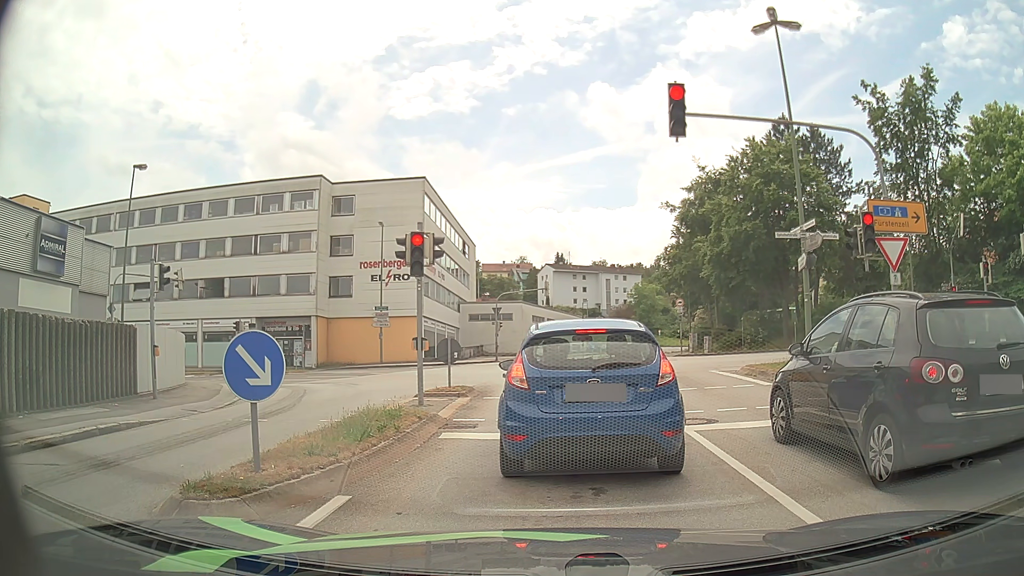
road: tertiary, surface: asphalt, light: Day
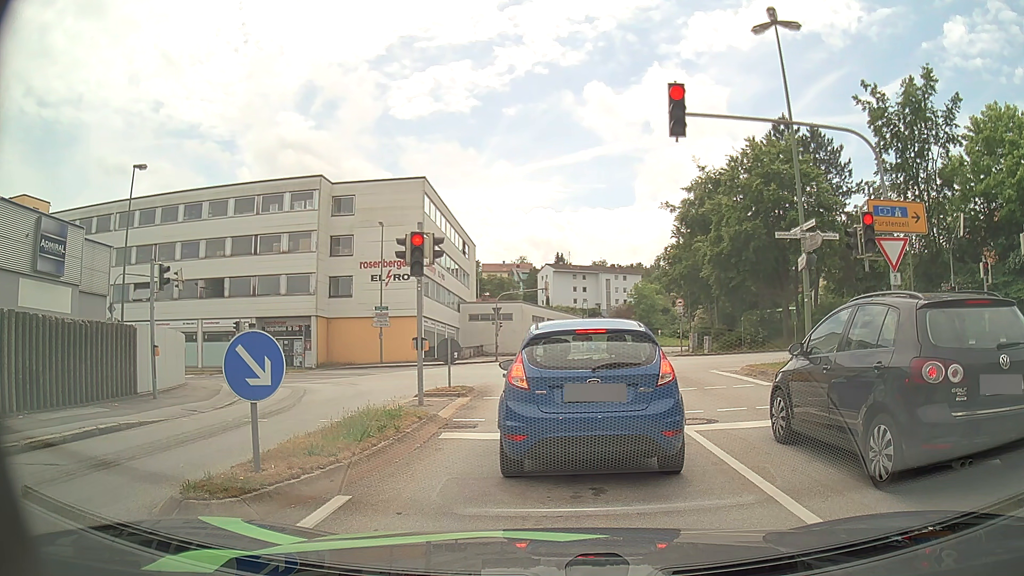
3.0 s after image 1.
(0.0, 0.0) m; 0°
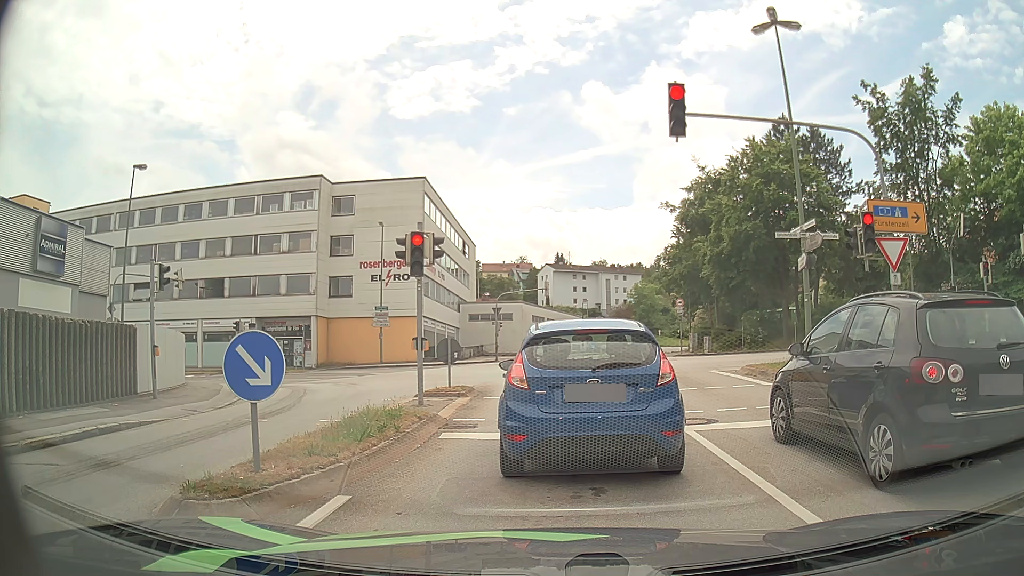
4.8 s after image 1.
(0.0, 0.0) m; 0°
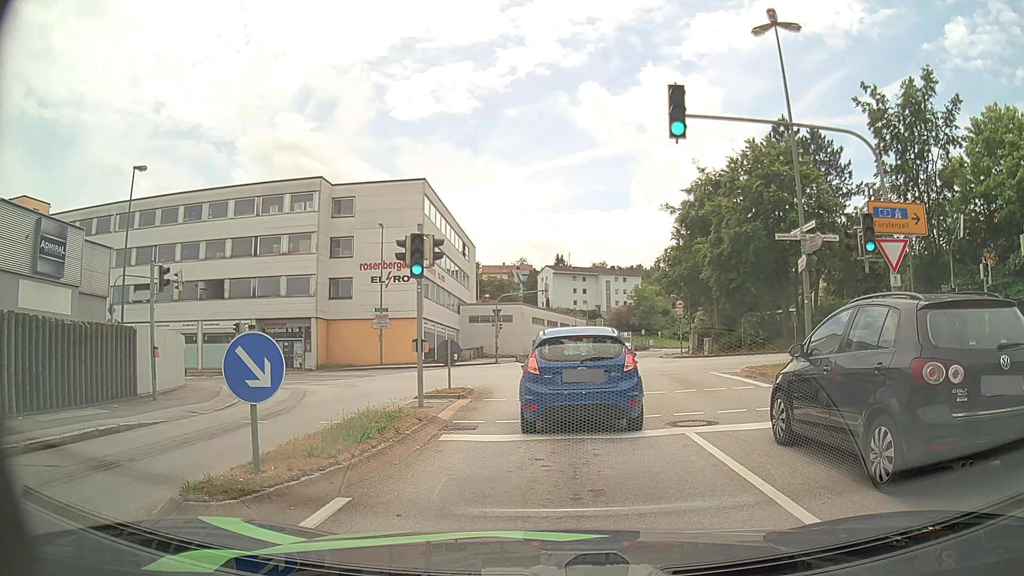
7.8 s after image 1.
(0.0, 0.0) m; 0°
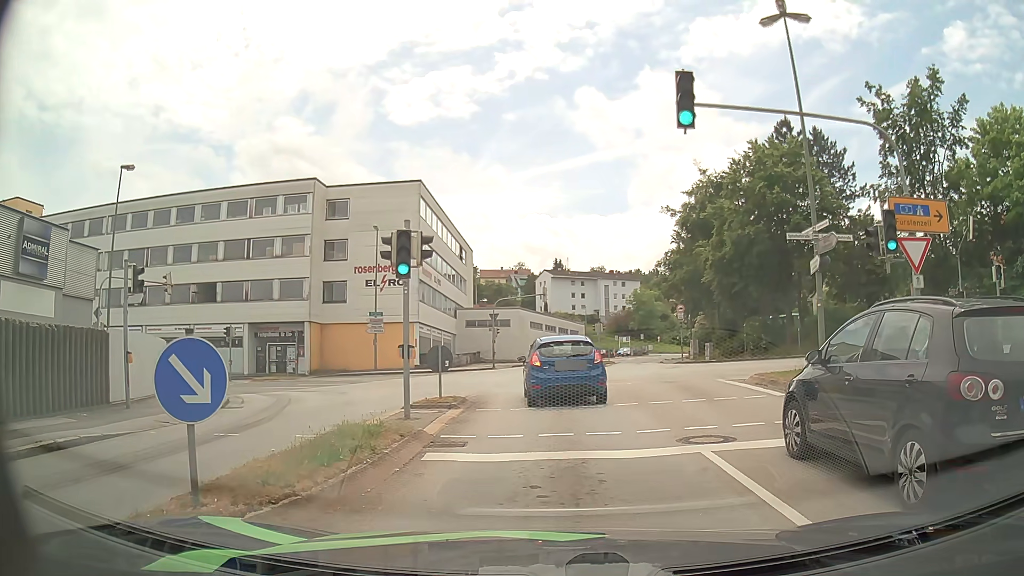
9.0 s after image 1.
(0.0, +1.2) m; 0°
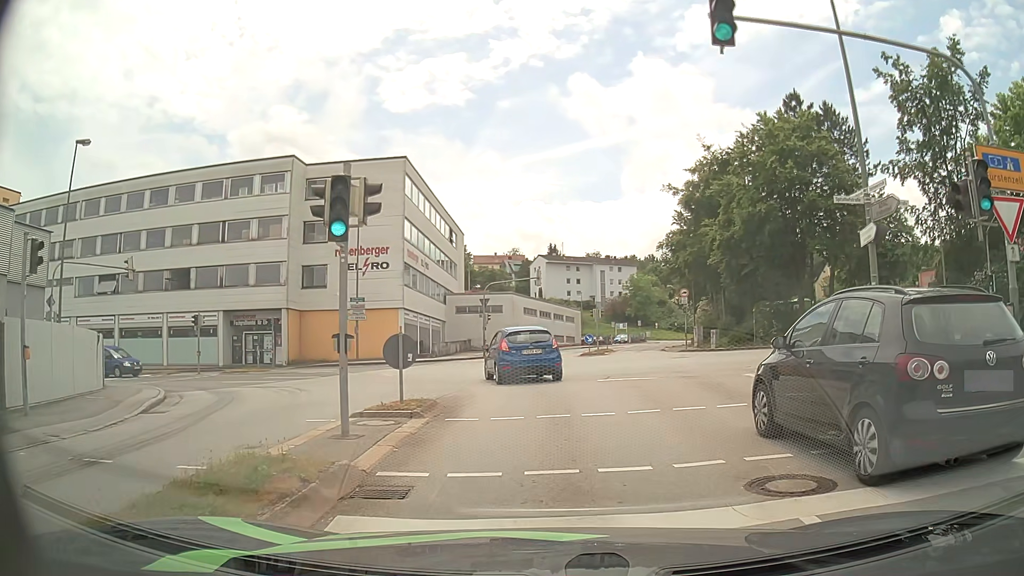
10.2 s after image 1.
(0.0, +3.5) m; 0°
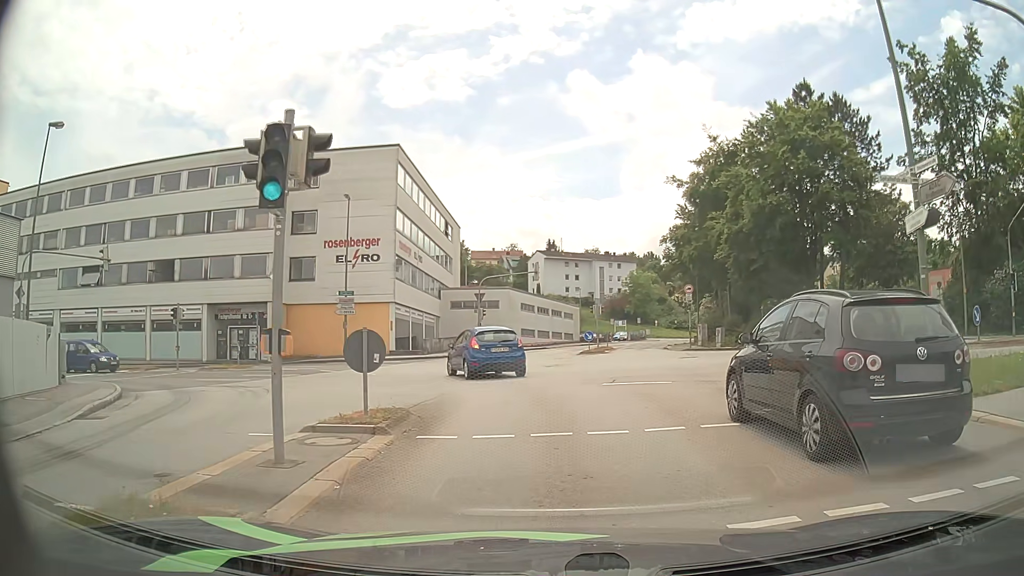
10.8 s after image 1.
(0.0, +2.2) m; -1°
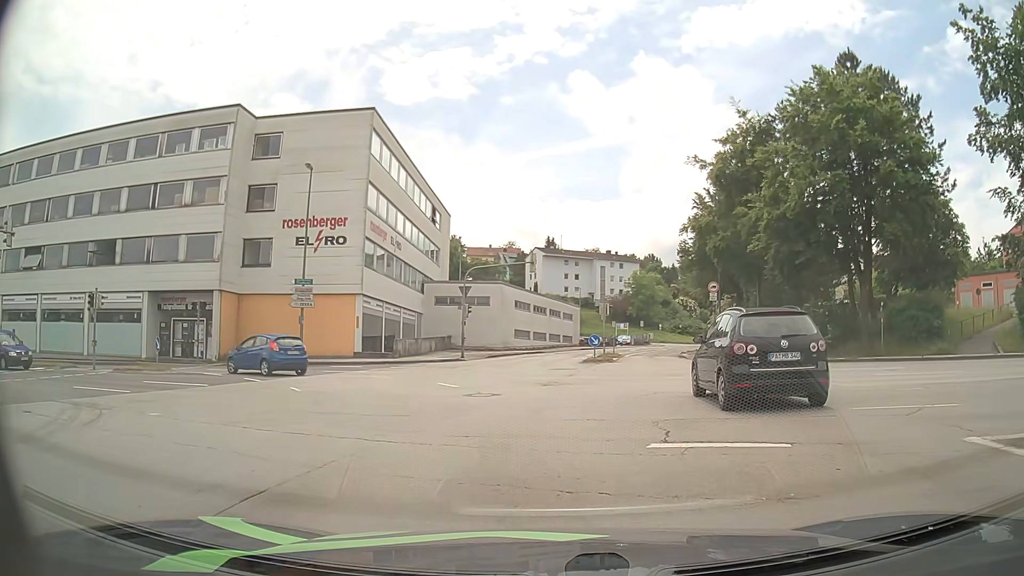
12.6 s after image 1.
(+0.1, +7.4) m; 0°
(0, +10) (-2, +20) (-8, +27) (-18, +31) (-28, +31) (-38, +31) (-48, +31) (-58, +31) (-68, +32) (-77, +34) m
